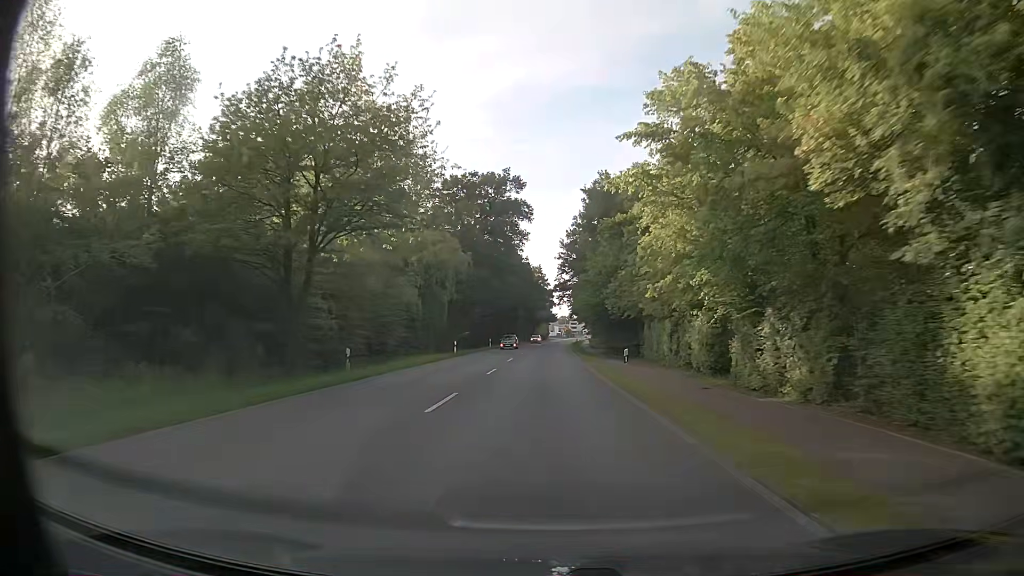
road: secondary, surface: asphalt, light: Day
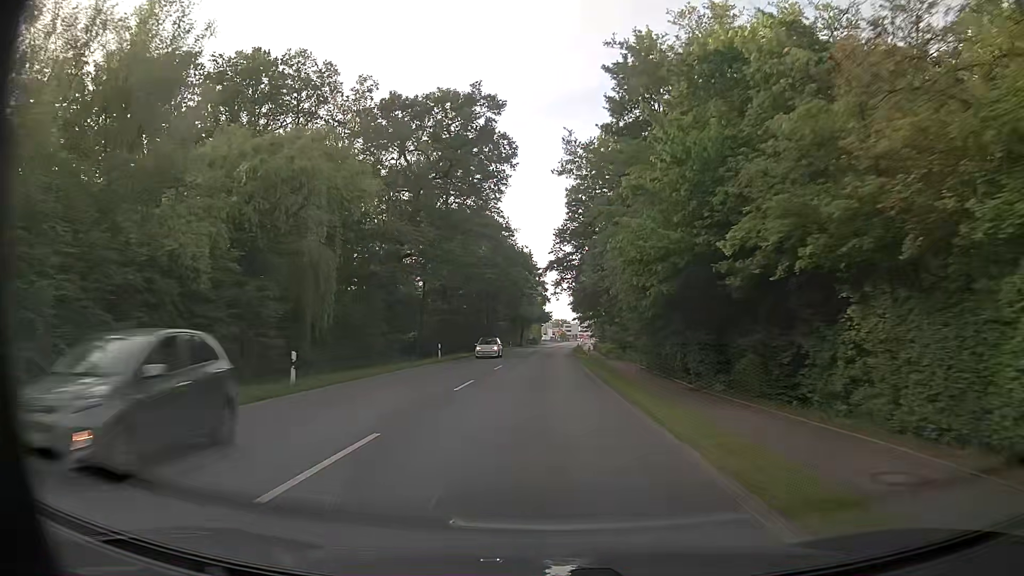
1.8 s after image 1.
(+0.2, +30.8) m; +1°
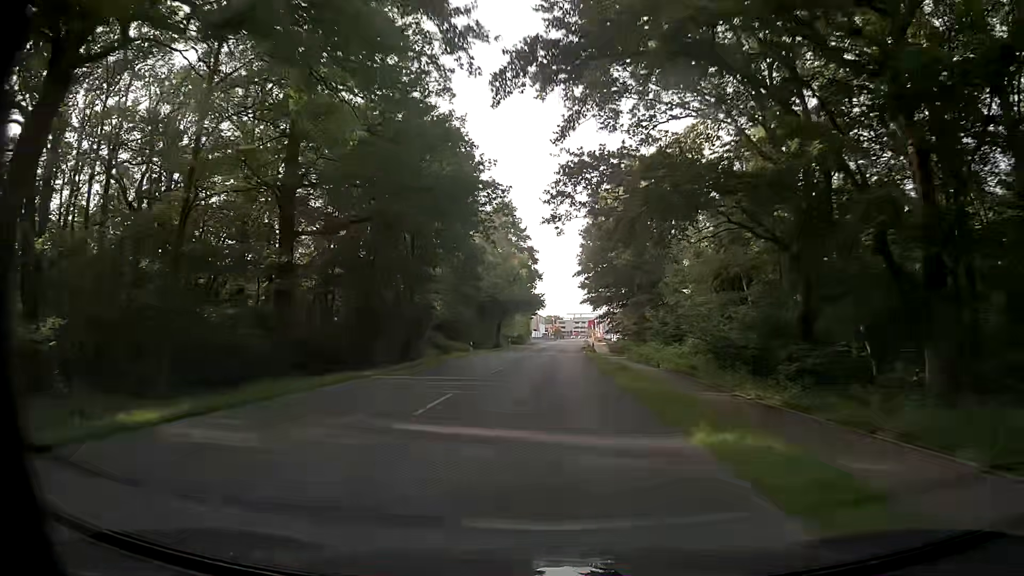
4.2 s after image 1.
(0.0, +41.6) m; +1°
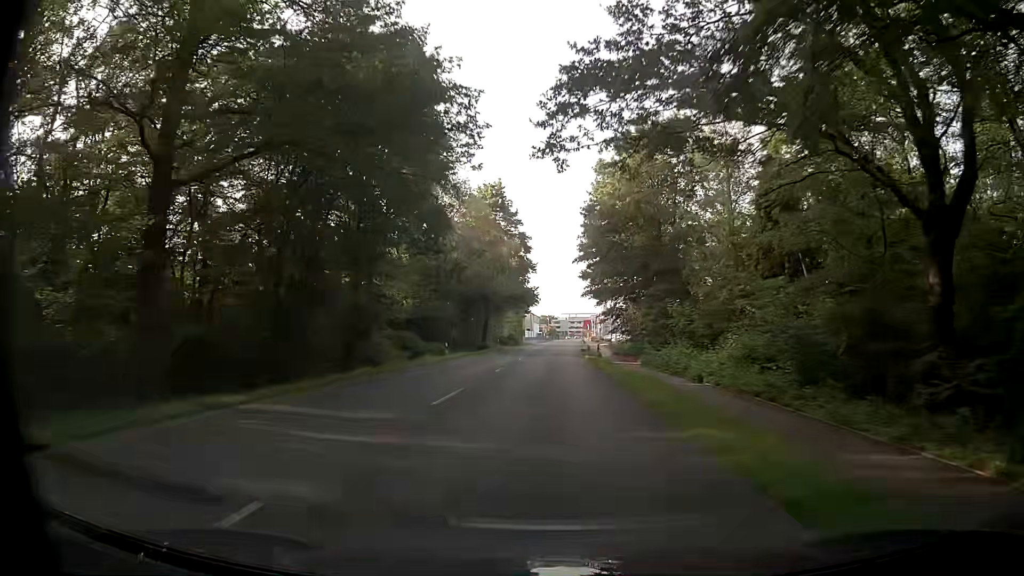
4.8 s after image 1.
(0.0, +10.3) m; 0°
